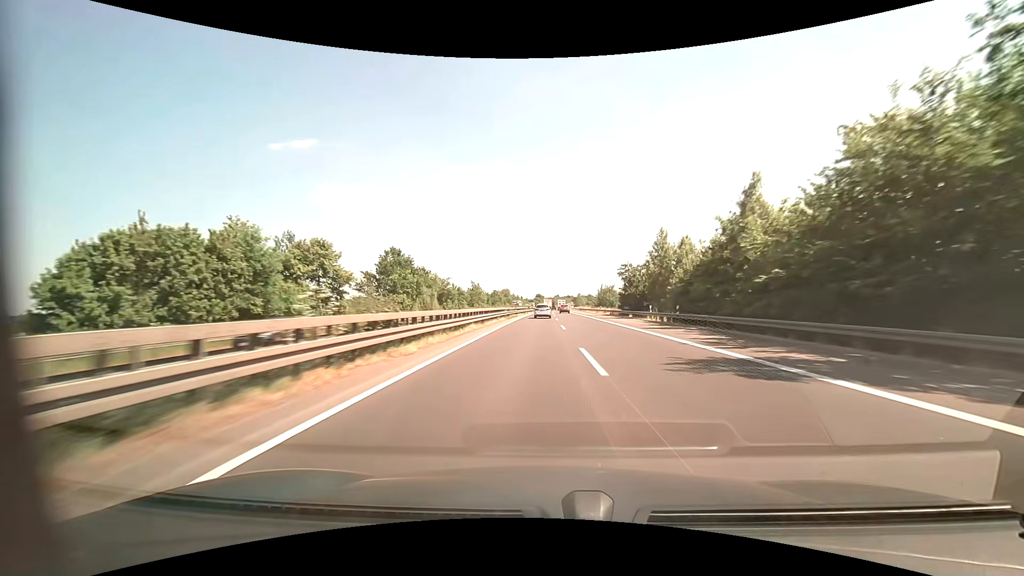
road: motorway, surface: asphalt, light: Day
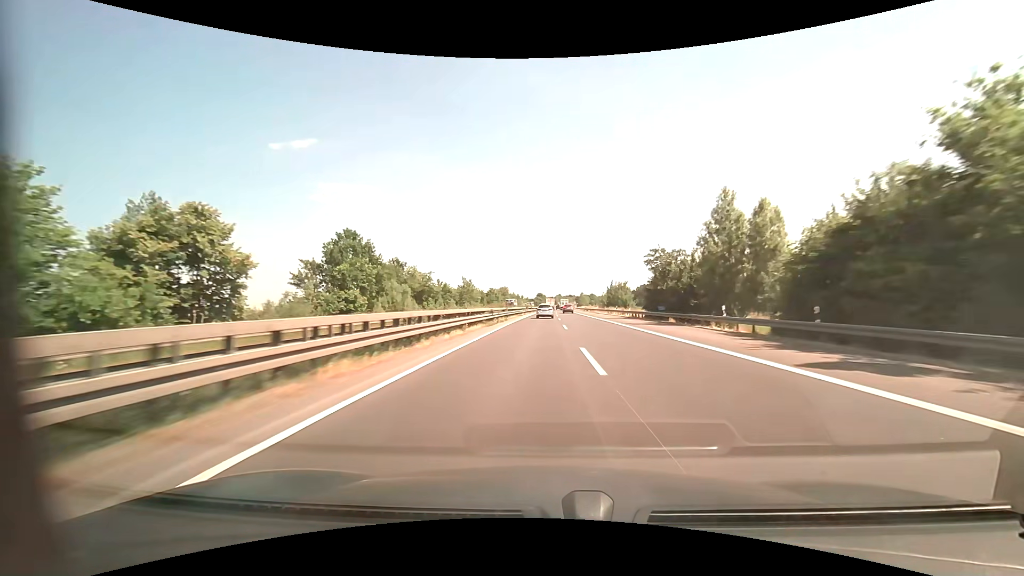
(0.0, +17.9) m; 0°
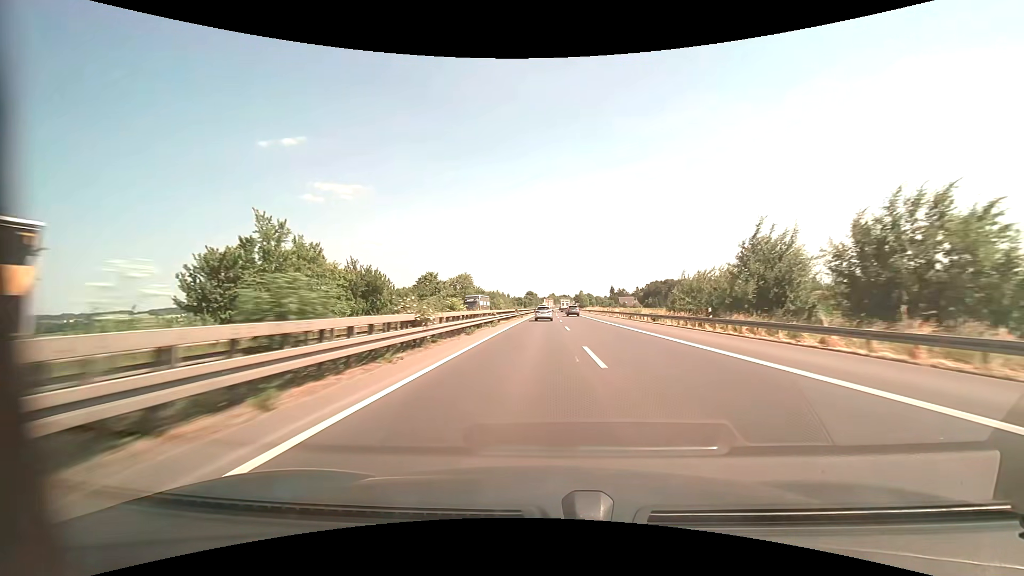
(+0.5, +88.6) m; +1°
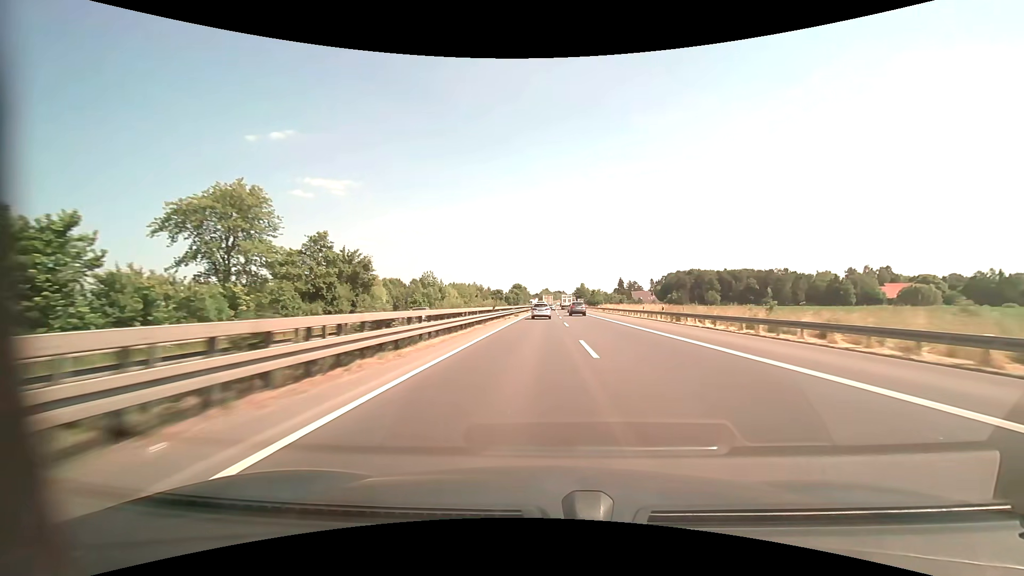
(+0.5, +88.5) m; +1°
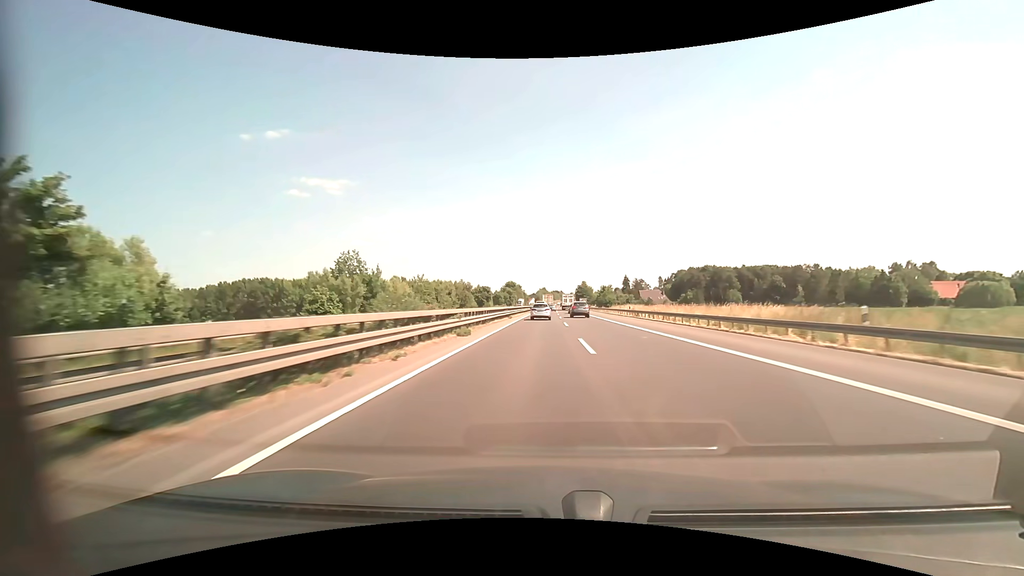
(+0.1, +34.7) m; 0°
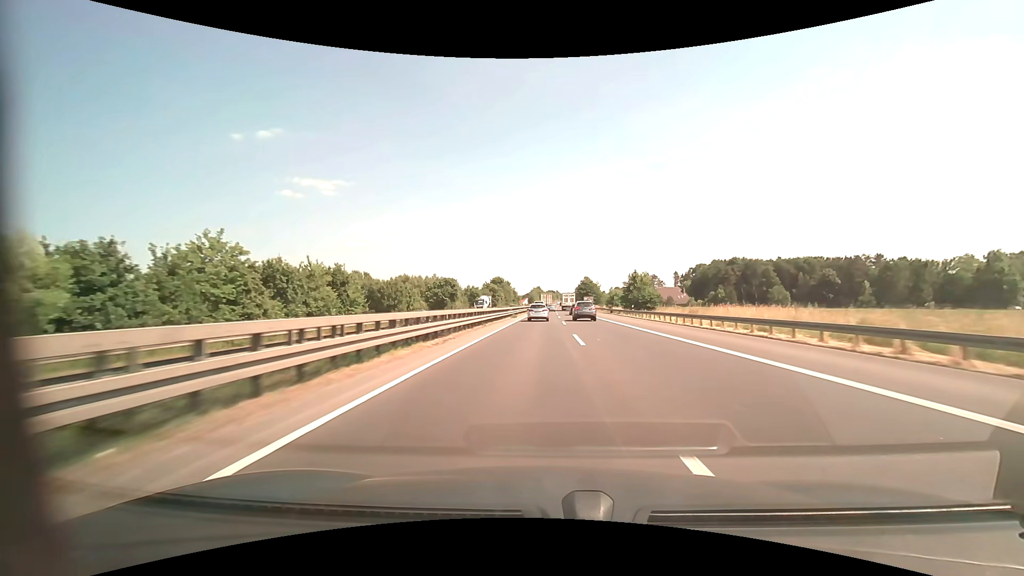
(+0.3, +50.9) m; +1°
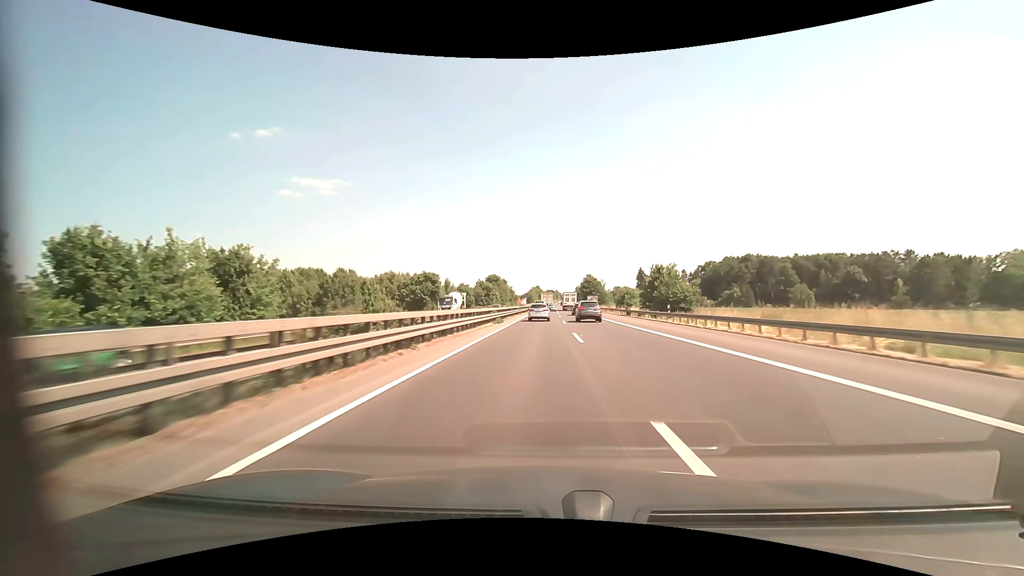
(0.0, +16.7) m; 0°
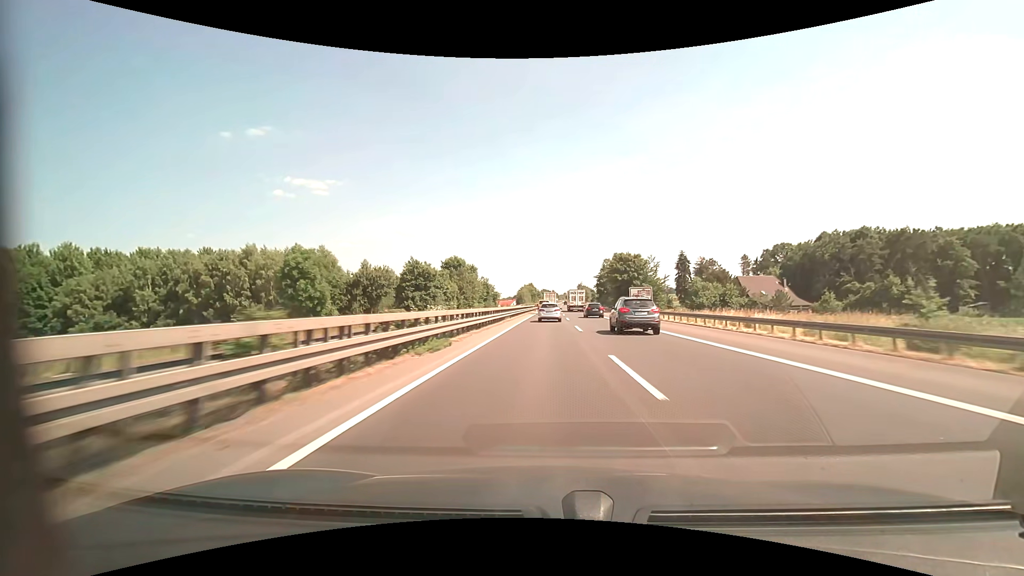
(+0.4, +82.6) m; +1°
(0, +10) (0, +20) (0, +30) (0, +40) (0, +50) (0, +60) (+1, +70) (+1, +80) (+1, +90) (+1, +100) m
